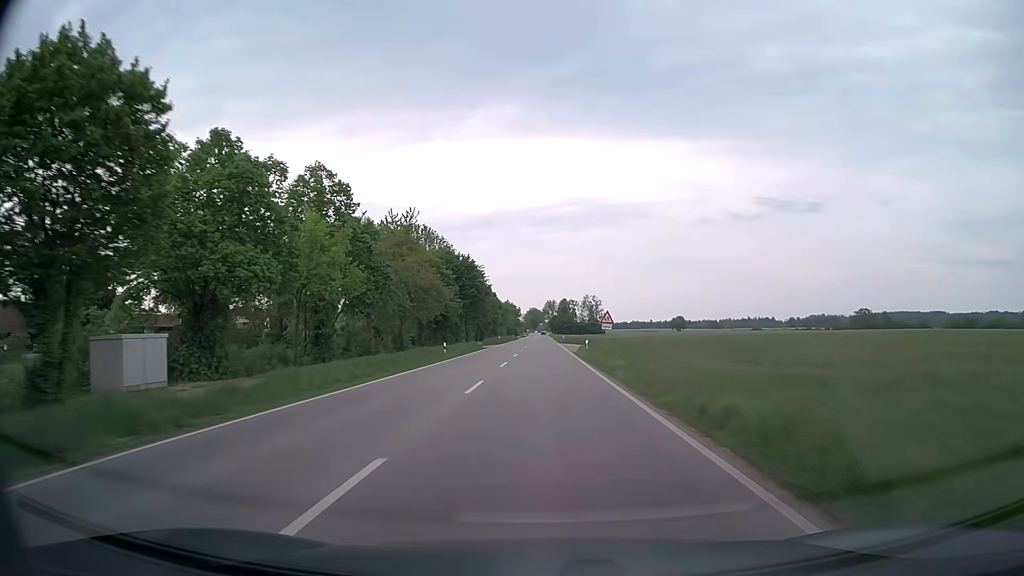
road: secondary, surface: asphalt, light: Day
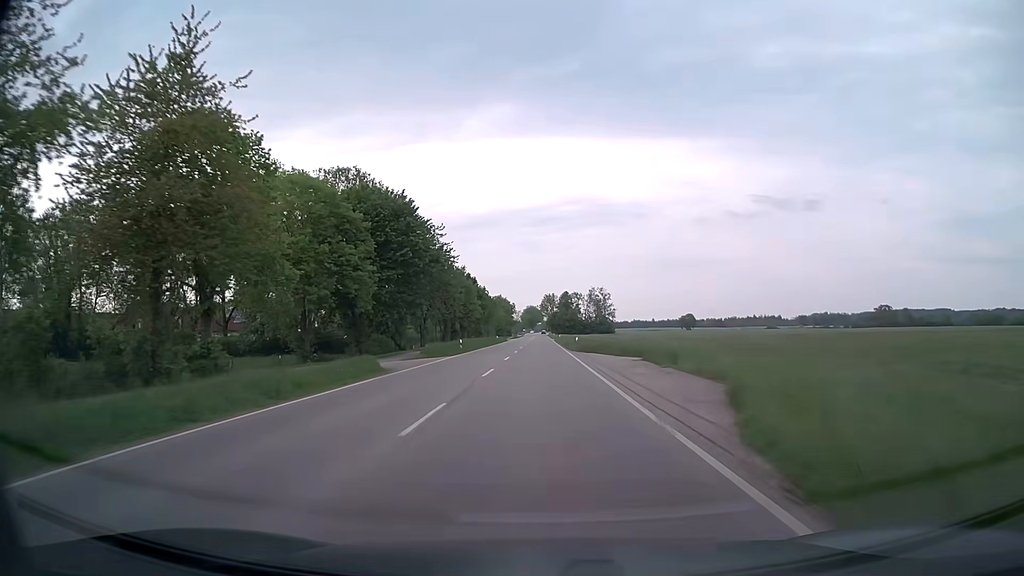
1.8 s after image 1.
(+0.1, +42.5) m; 0°
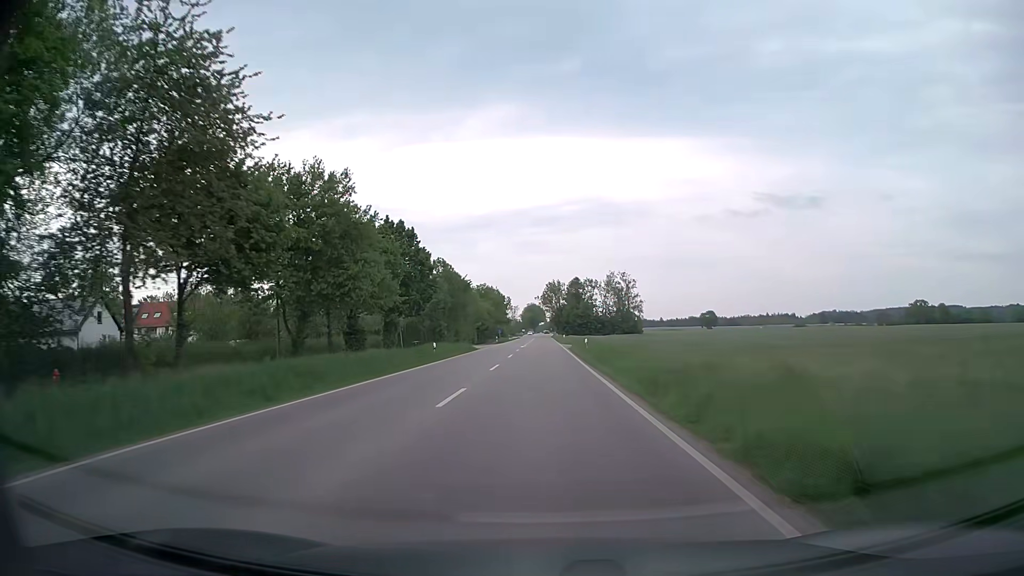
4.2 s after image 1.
(-0.1, +56.7) m; 0°
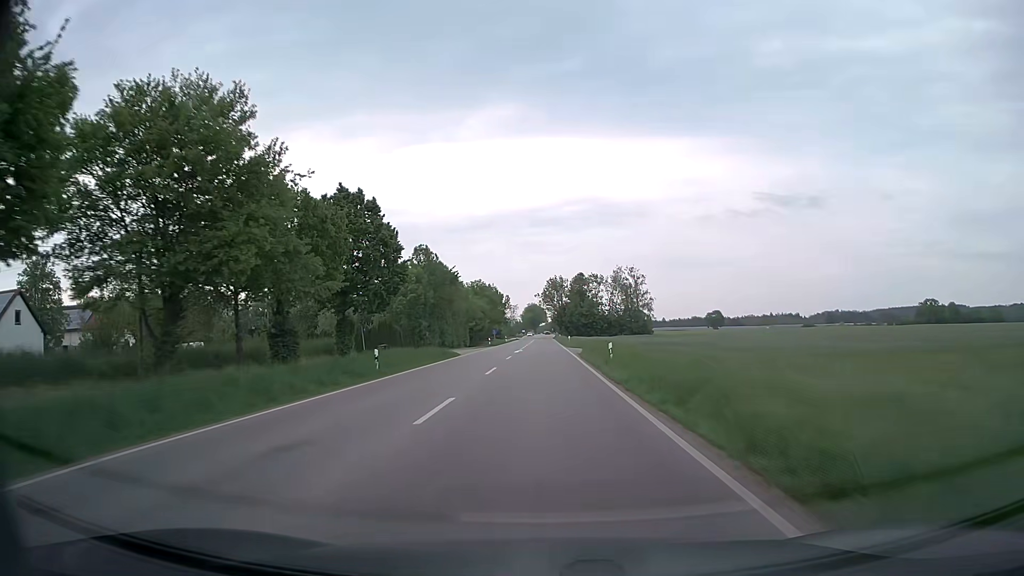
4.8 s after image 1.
(0.0, +14.2) m; 0°
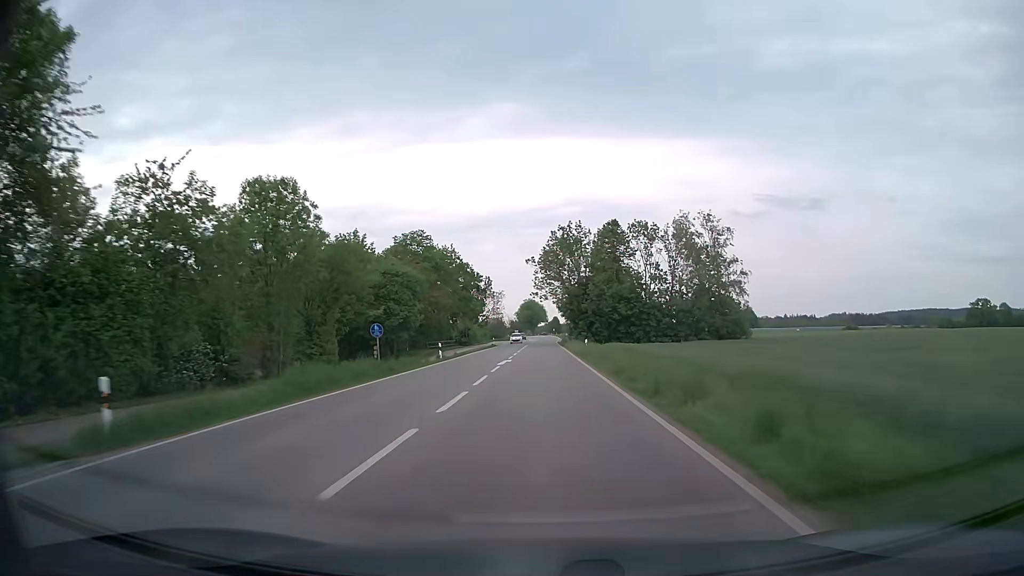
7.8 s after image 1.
(0.0, +70.8) m; 0°
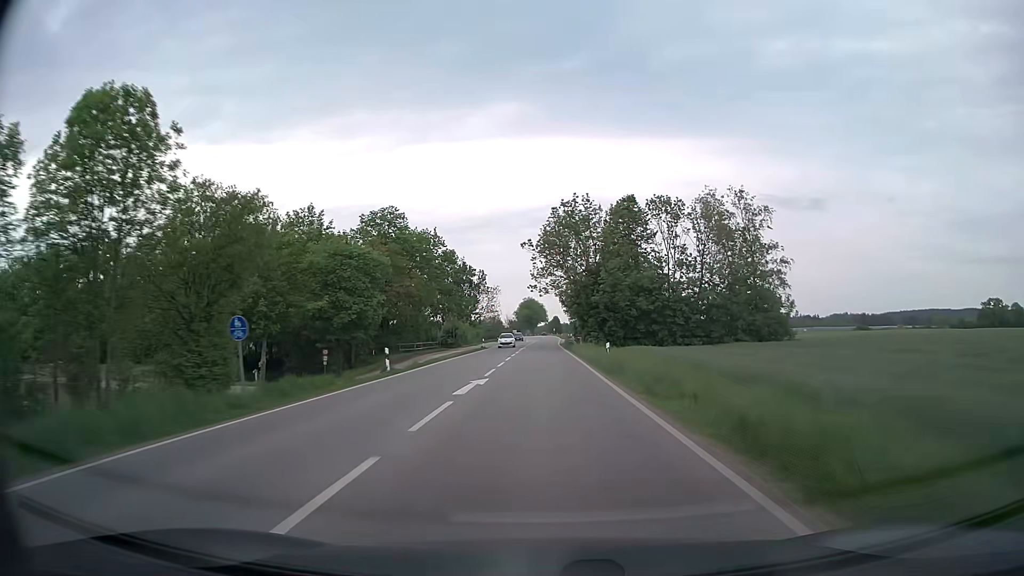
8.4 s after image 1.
(0.0, +14.2) m; 0°
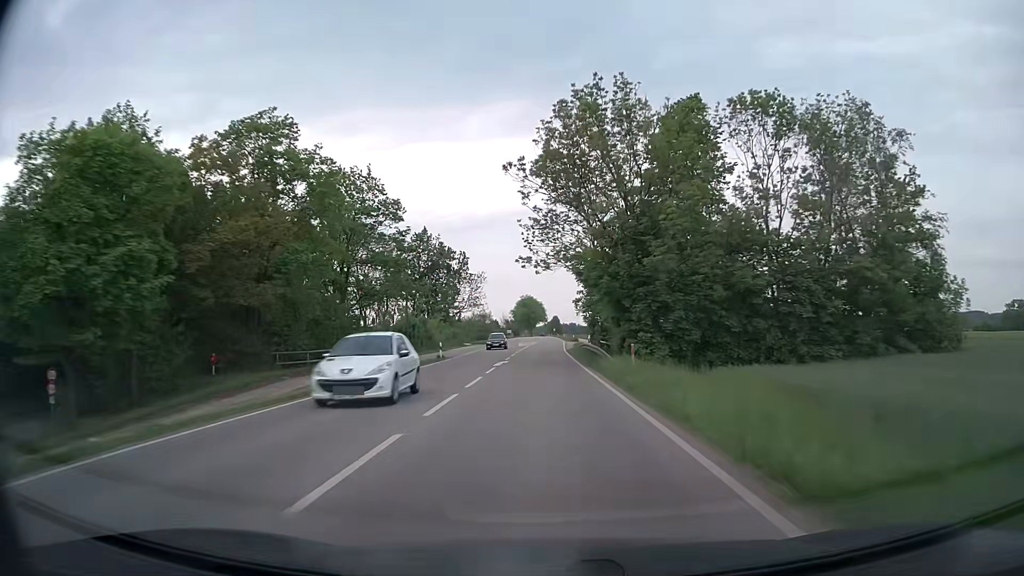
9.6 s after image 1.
(0.0, +28.4) m; 0°
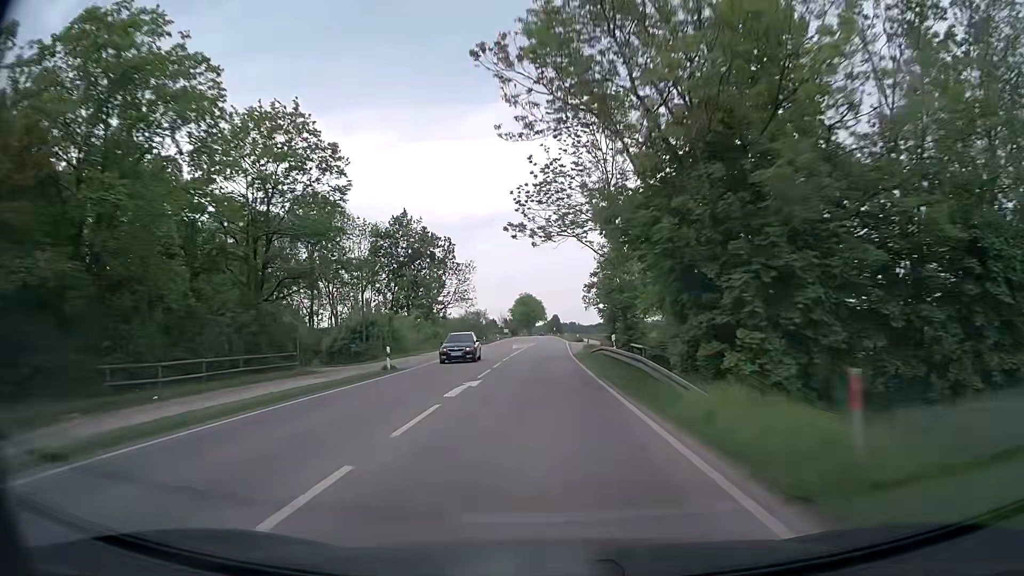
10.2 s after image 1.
(0.0, +14.2) m; 0°
(0, +10) (0, +20) (0, +30) (0, +40) (0, +50) (0, +60) (0, +70) (0, +80) (+1, +90) (+1, +100) m
